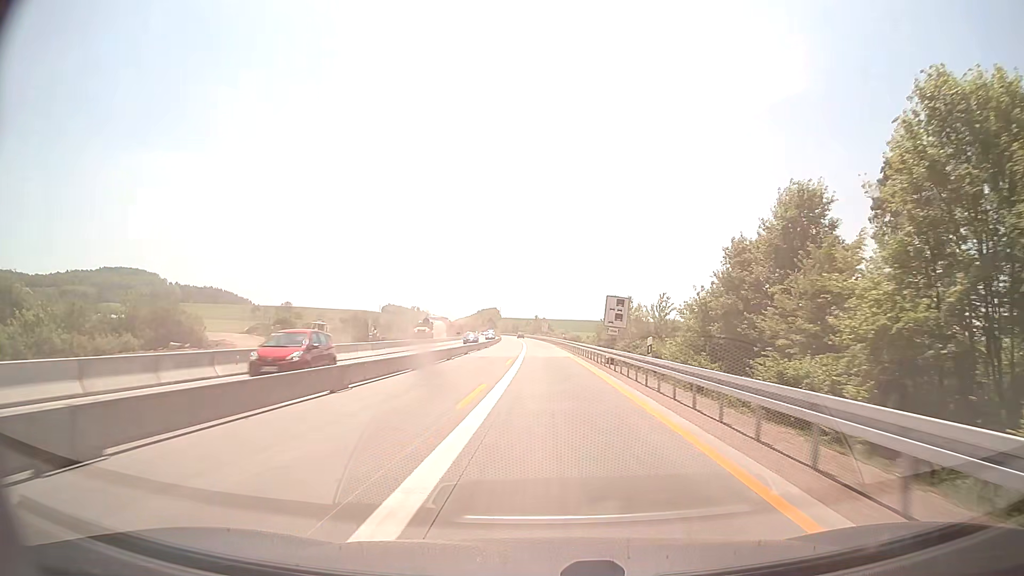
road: motorway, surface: concrete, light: Day
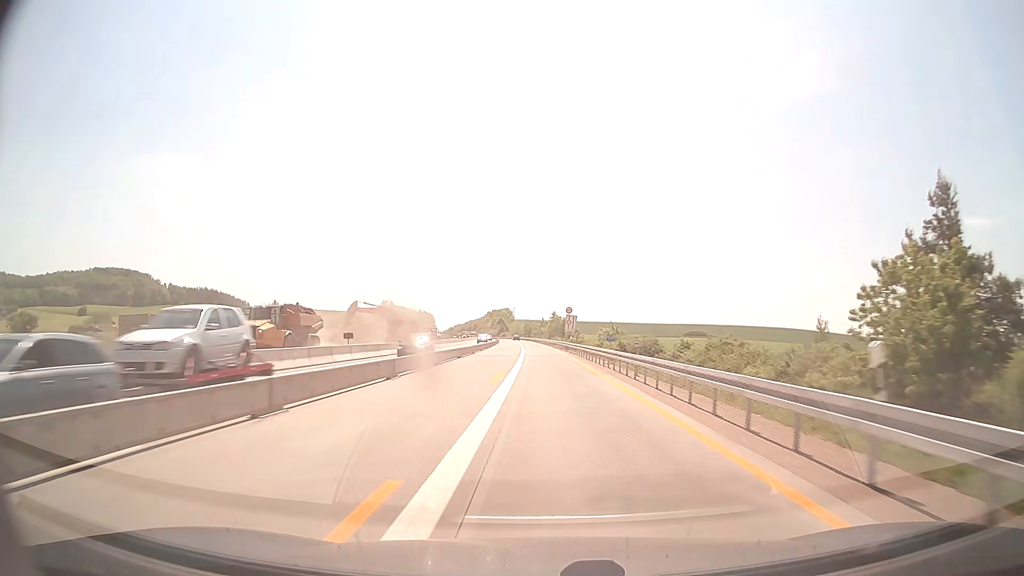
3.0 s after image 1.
(-0.9, +65.0) m; -1°
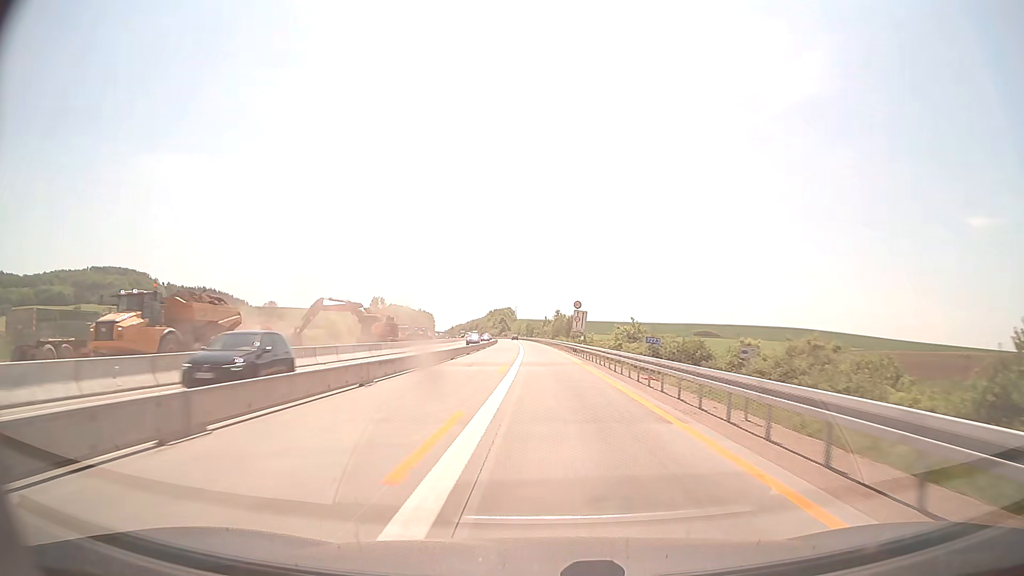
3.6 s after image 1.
(0.0, +13.0) m; 0°
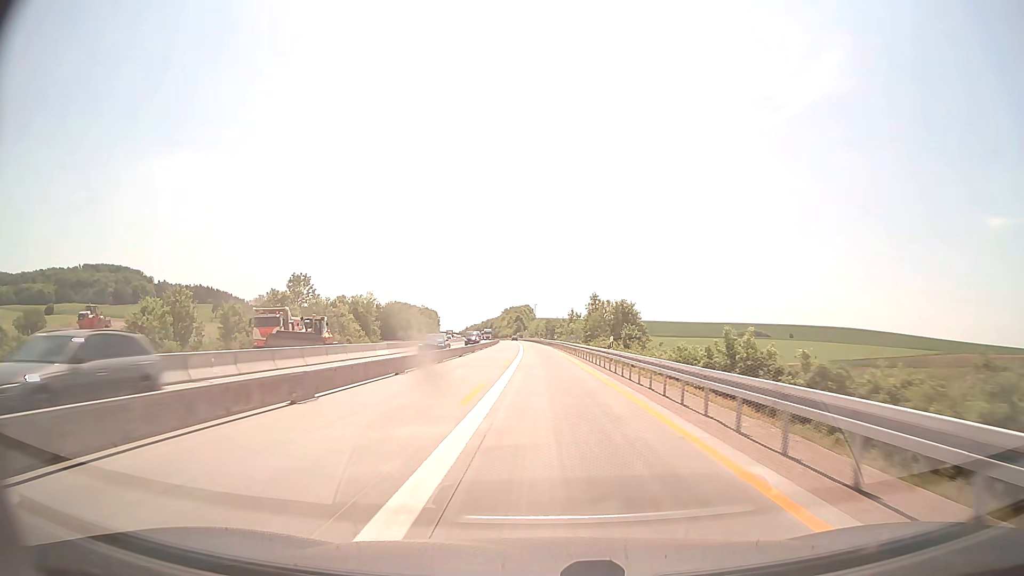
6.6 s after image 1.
(-0.9, +65.0) m; -2°
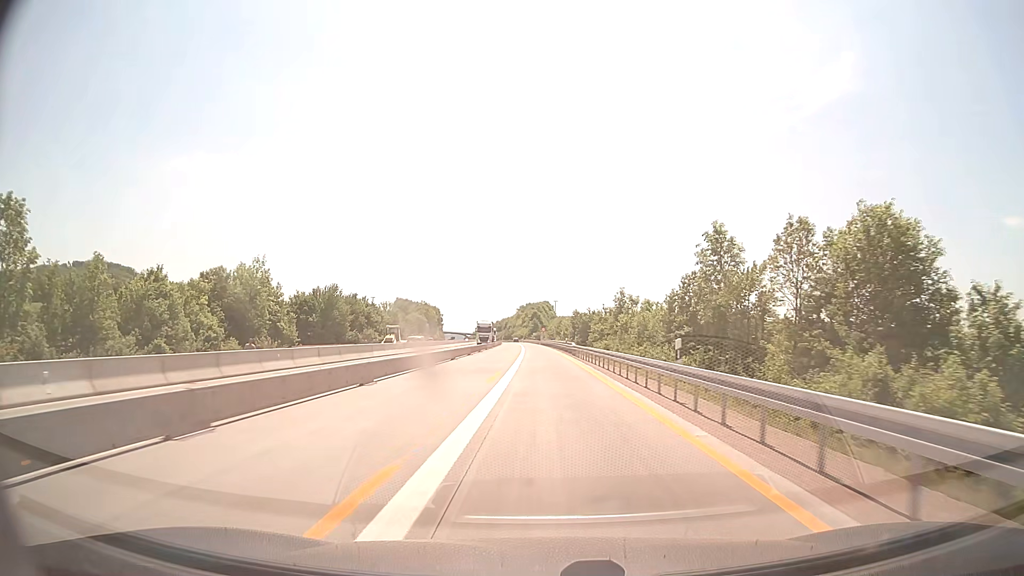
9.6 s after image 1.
(-1.1, +65.1) m; -2°
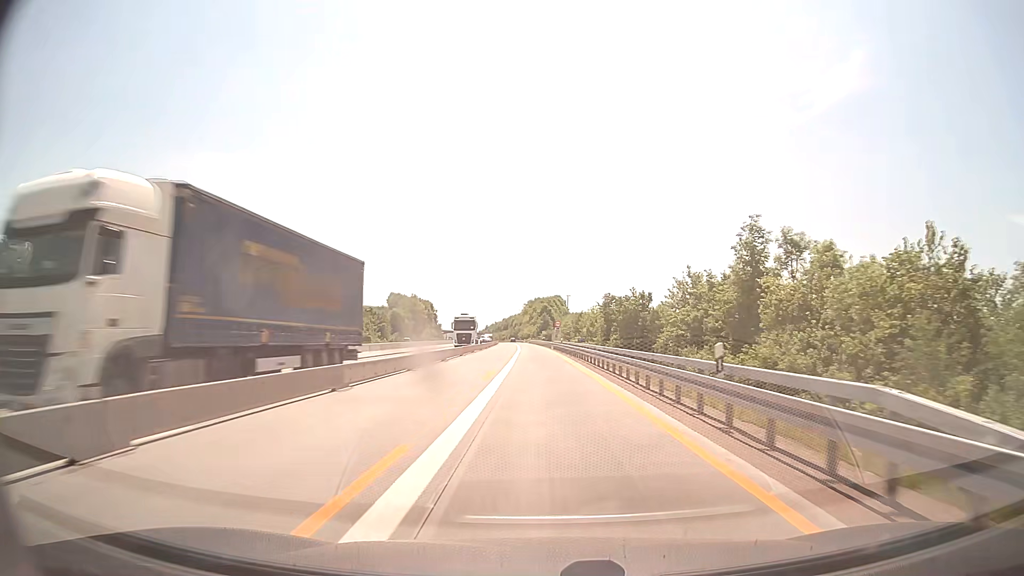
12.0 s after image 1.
(-0.4, +52.2) m; -1°
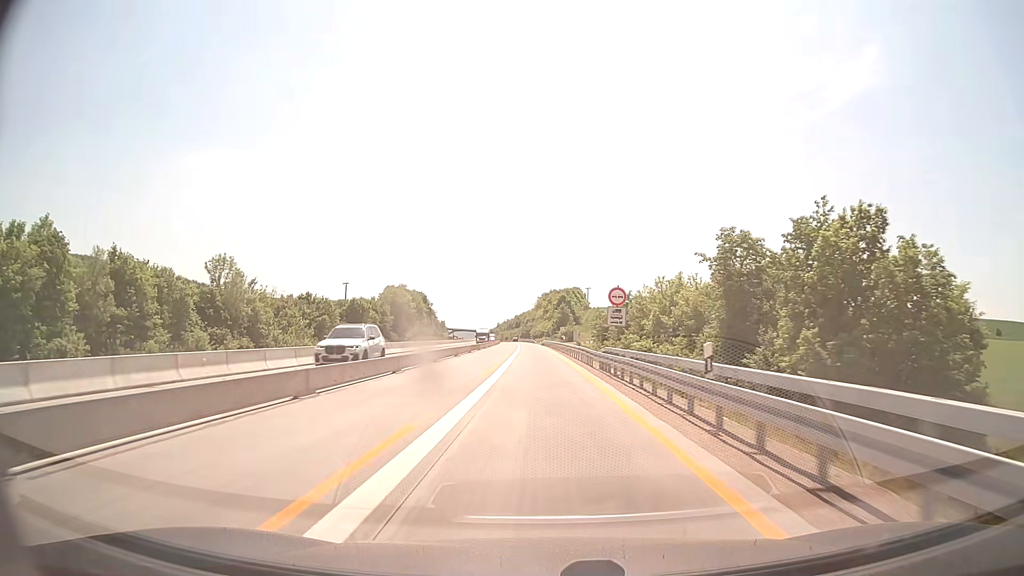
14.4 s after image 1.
(-0.5, +52.3) m; -1°
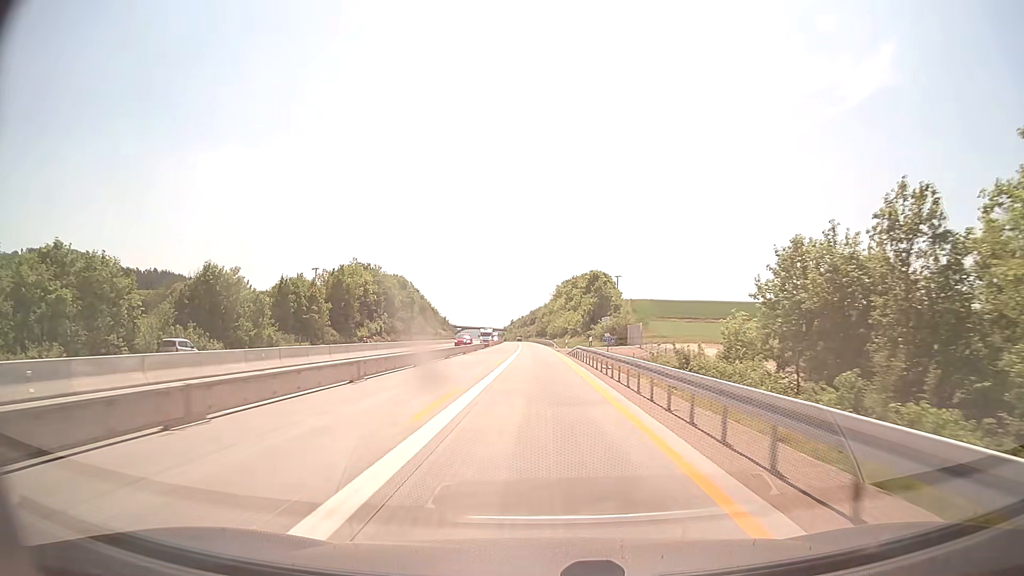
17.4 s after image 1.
(-0.9, +65.4) m; -2°
(0, +10) (0, +20) (0, +30) (0, +40) (0, +50) (-1, +60) (-1, +70) (-1, +80) (-1, +90) (-2, +100) m
